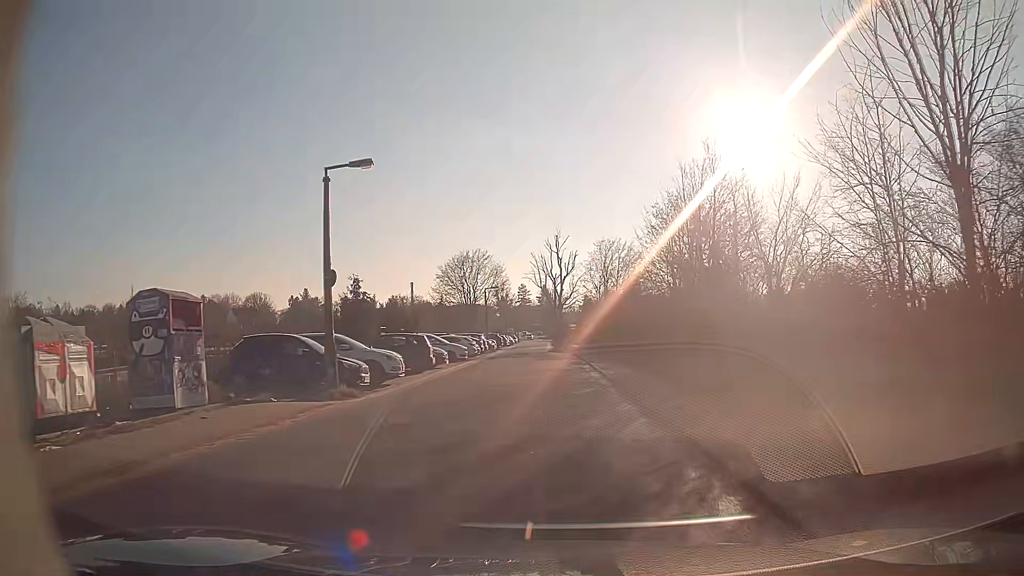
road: residential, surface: asphalt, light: Day
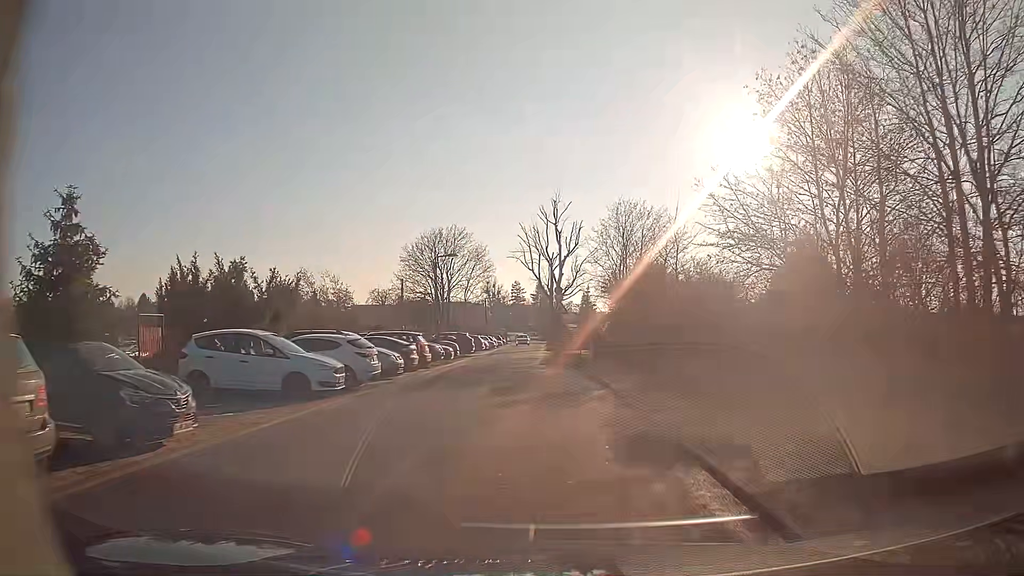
(+0.2, +22.9) m; 0°
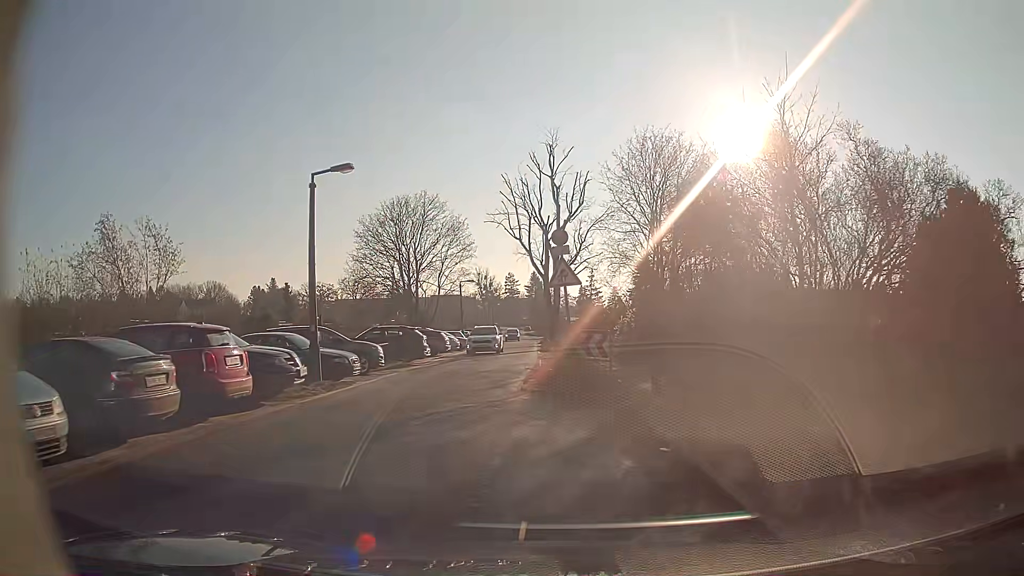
(+0.1, +17.0) m; -1°
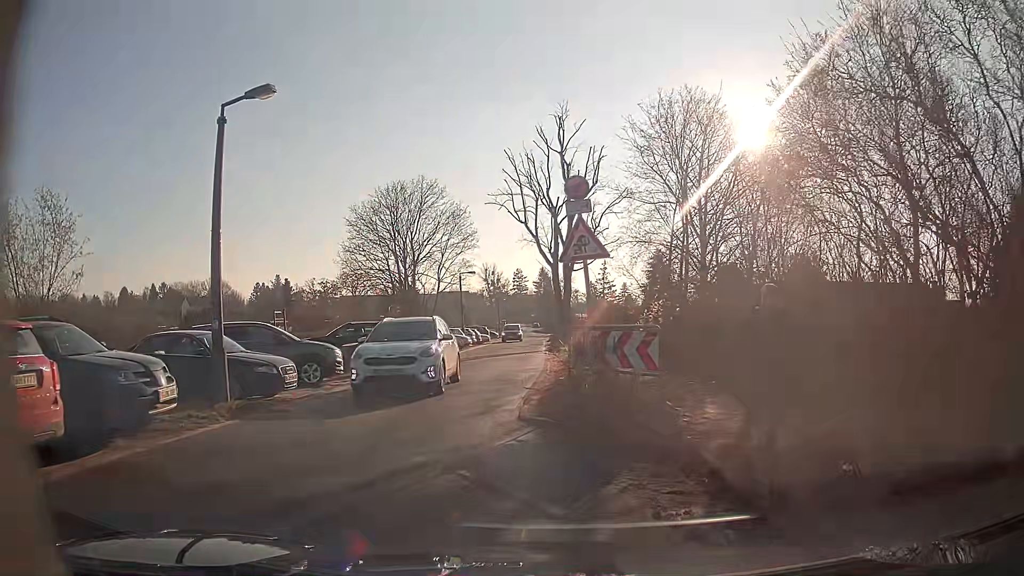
(+0.1, +5.1) m; +1°
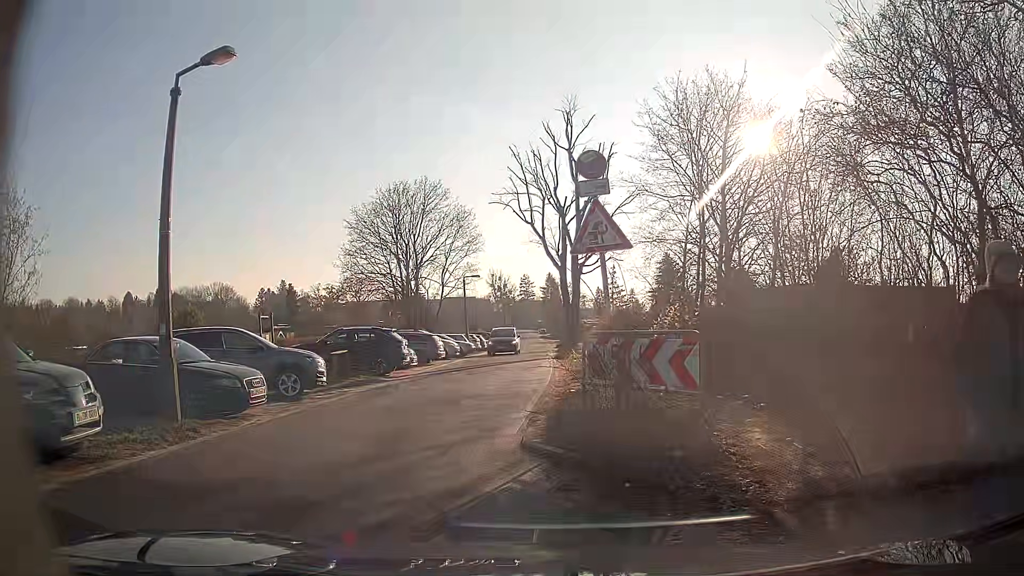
(0.0, +1.7) m; -1°
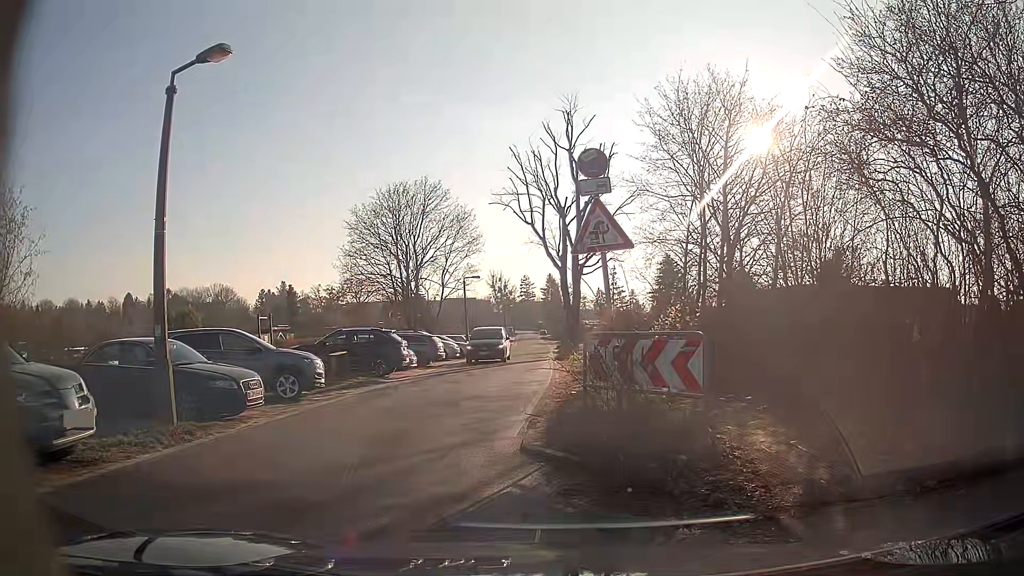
(0.0, +0.2) m; 0°
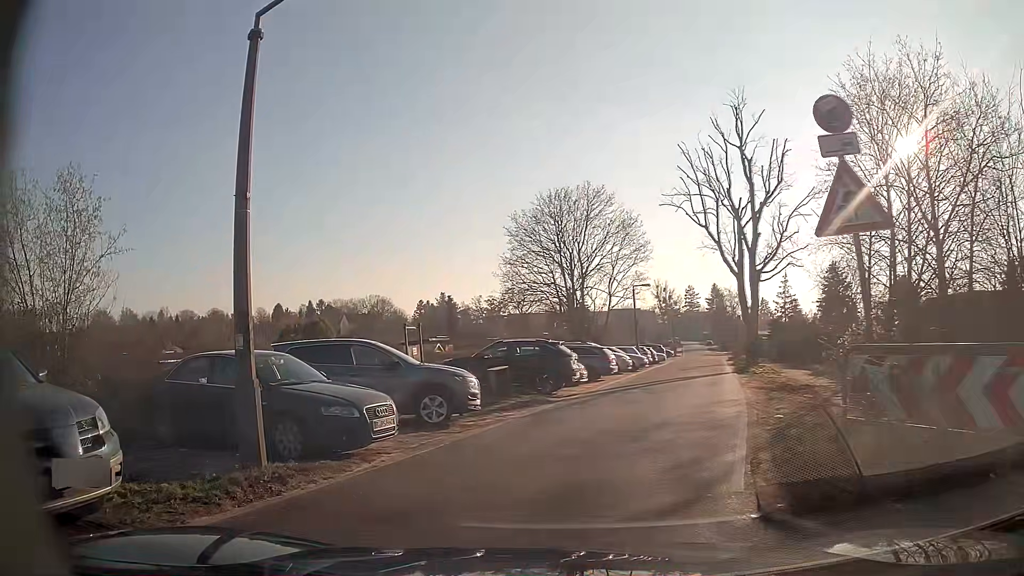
(-0.3, +2.9) m; -15°
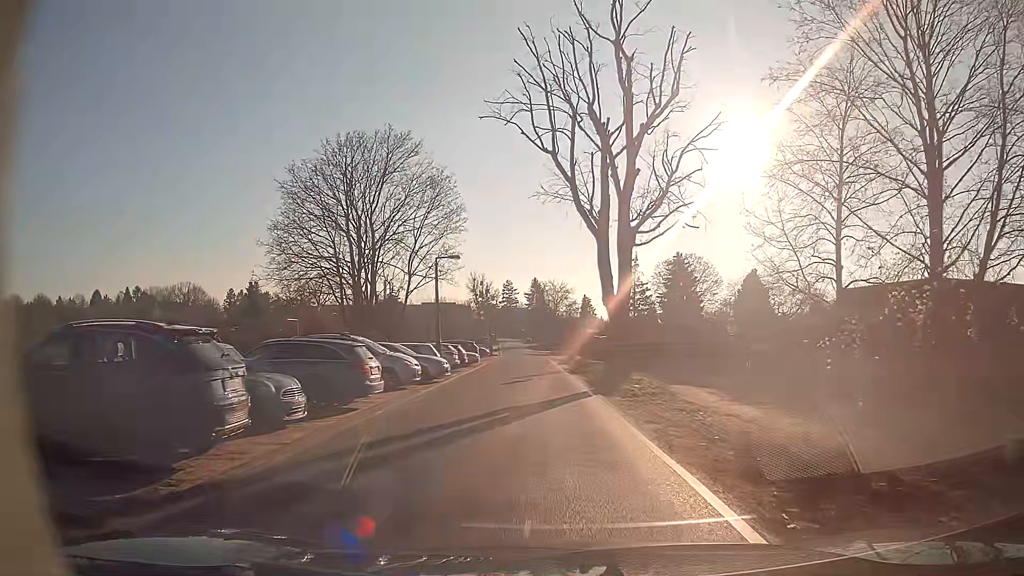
(+2.4, +13.8) m; +17°
(0, +10) (0, +20) (0, +30) (-1, +40) (-1, +50) (-1, +60) (-2, +70) (-2, +80) (-2, +90) (-3, +100) m
